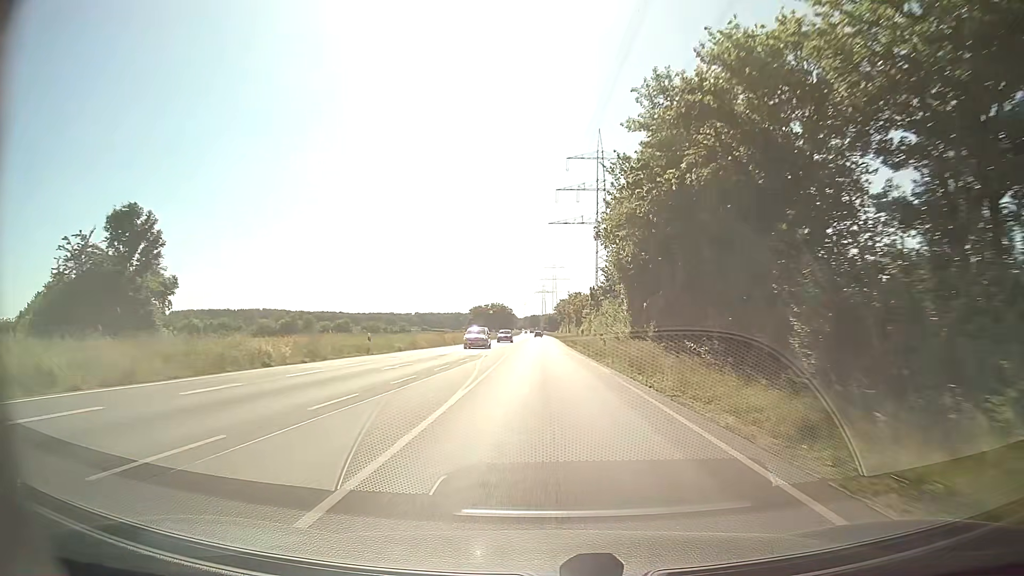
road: secondary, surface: asphalt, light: Day
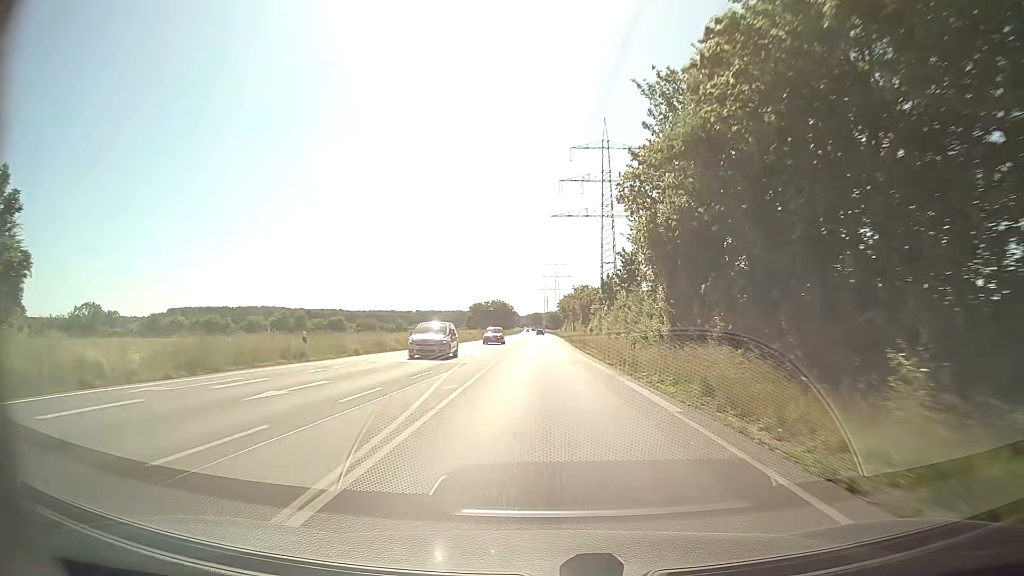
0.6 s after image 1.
(0.0, +11.2) m; 0°
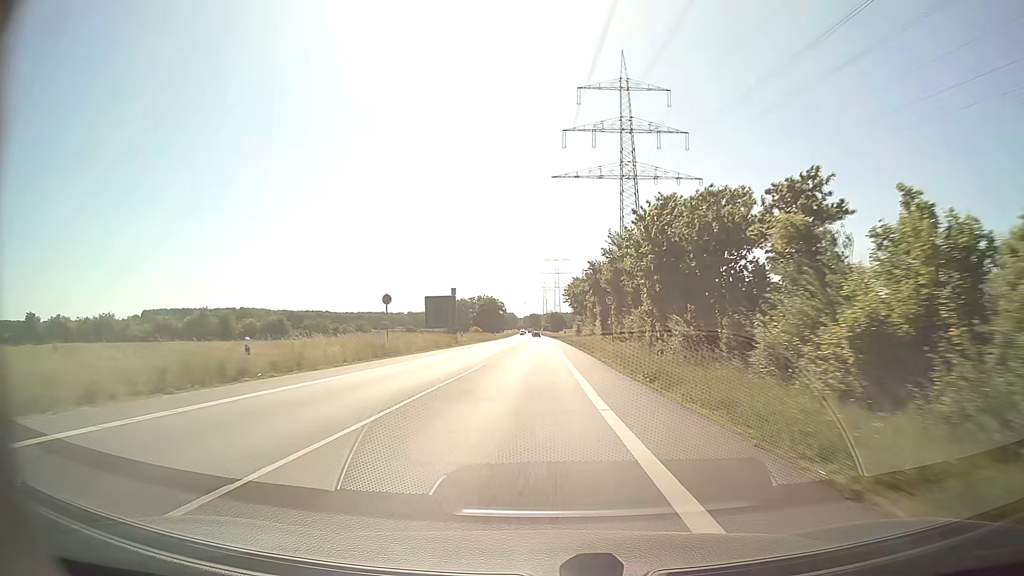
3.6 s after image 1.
(+0.1, +58.9) m; 0°
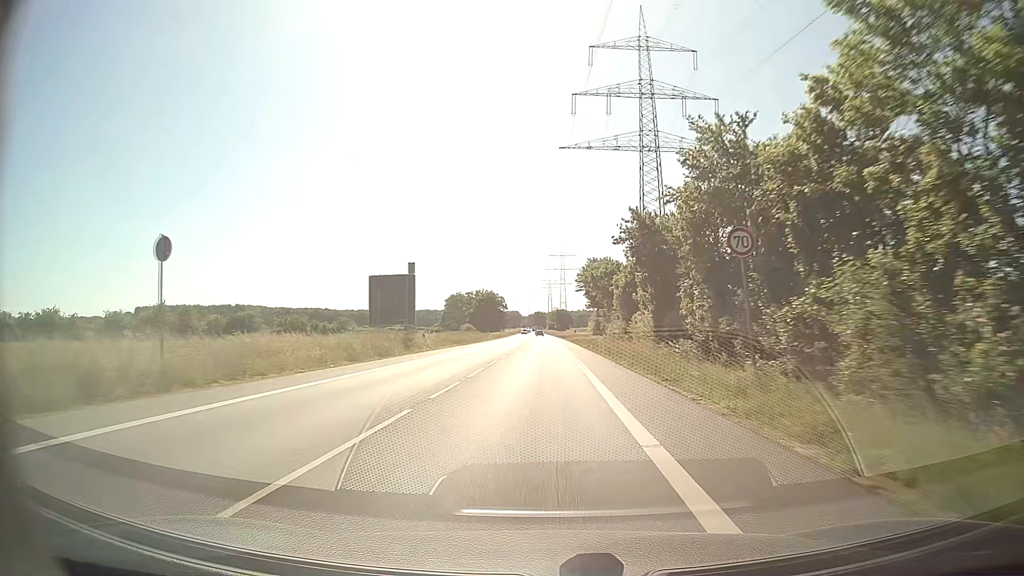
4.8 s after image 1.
(-0.1, +24.9) m; 0°
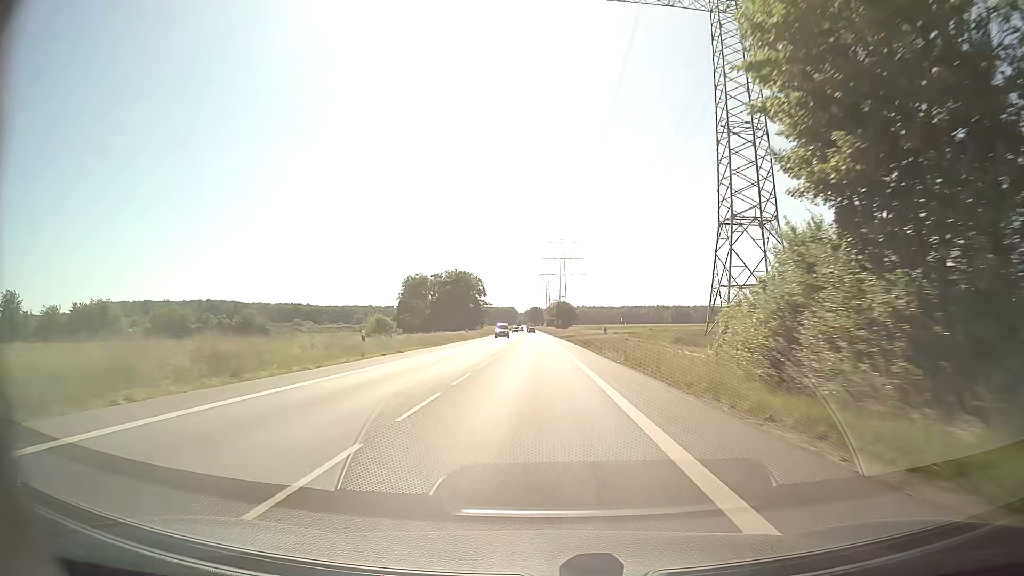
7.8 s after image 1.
(+0.2, +64.0) m; 0°
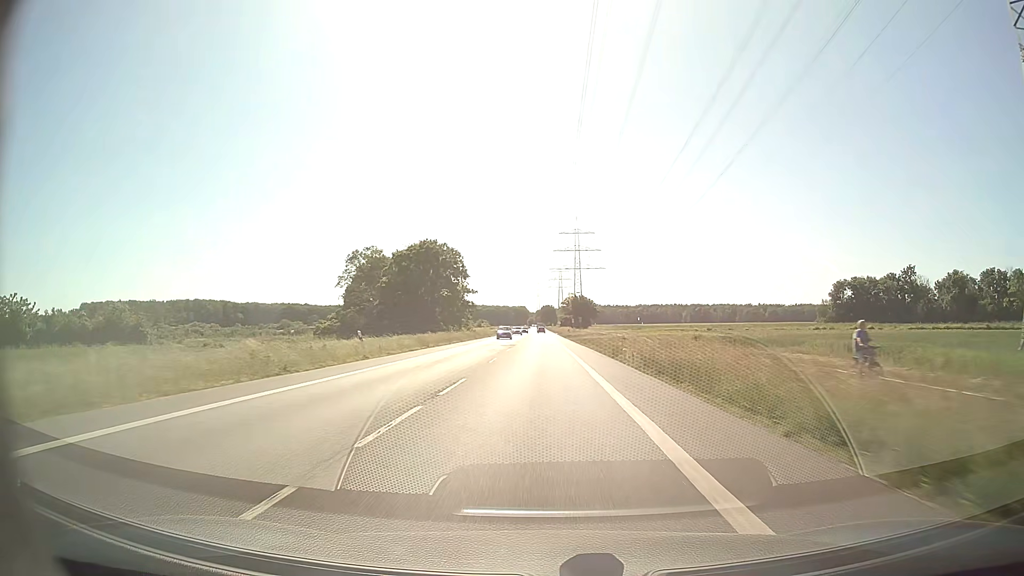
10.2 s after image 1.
(-0.1, +50.2) m; -1°
(0, +10) (0, +20) (0, +30) (0, +40) (0, +50) (0, +60) (0, +70) (0, +80) (0, +90) (0, +100) m
